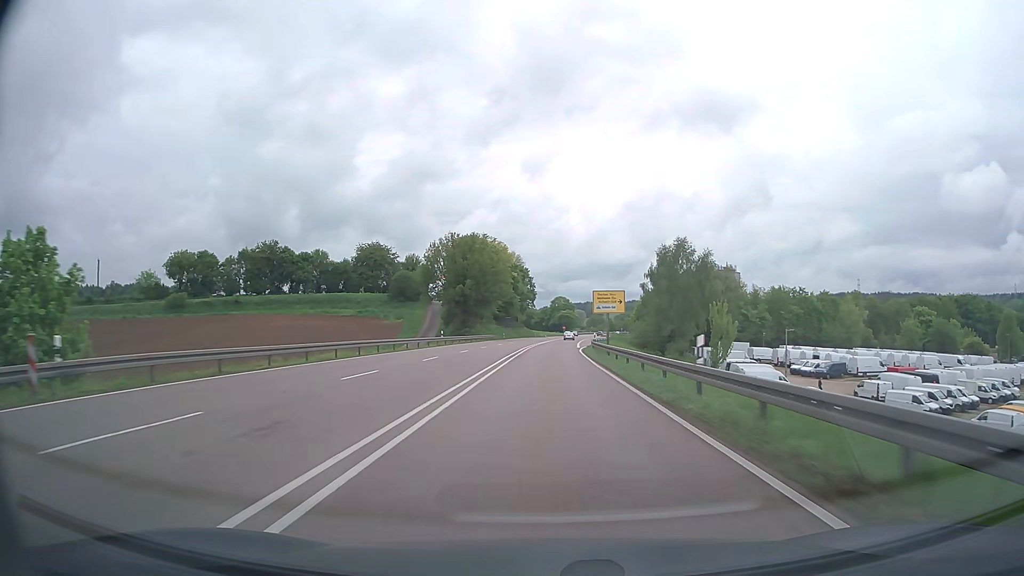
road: trunk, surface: asphalt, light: Day
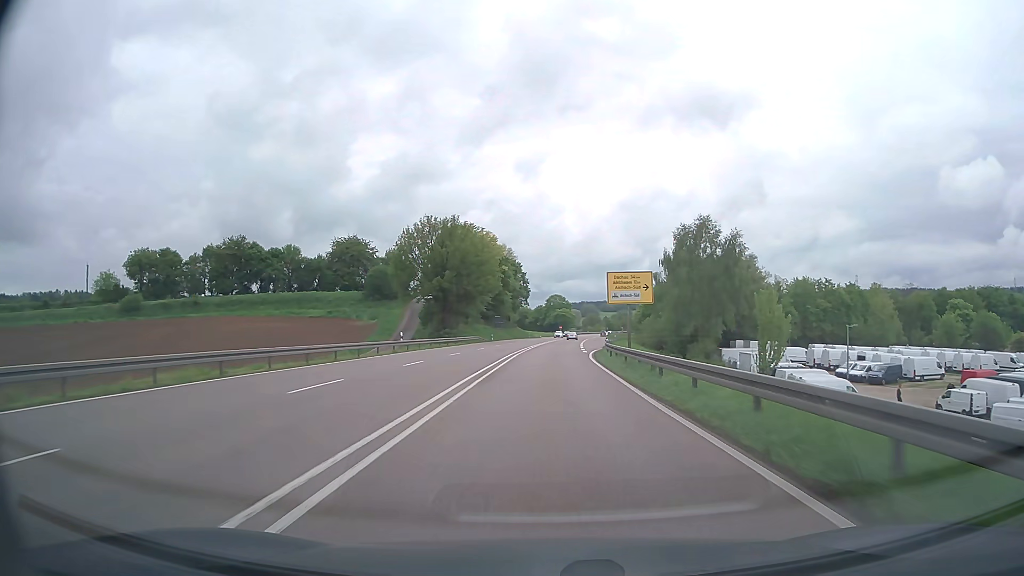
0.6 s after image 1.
(+0.1, +15.8) m; 0°
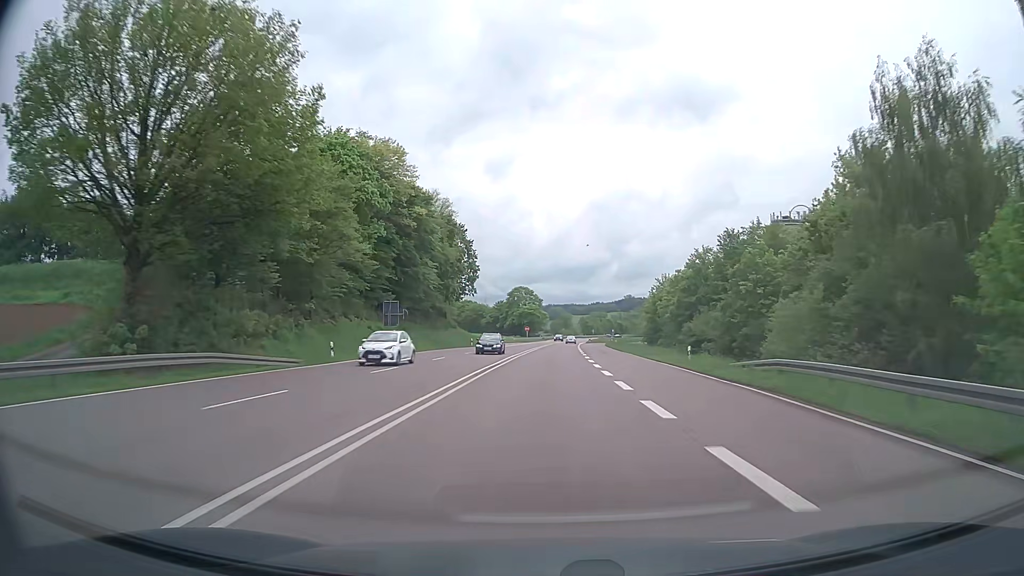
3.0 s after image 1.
(+1.4, +63.3) m; +3°
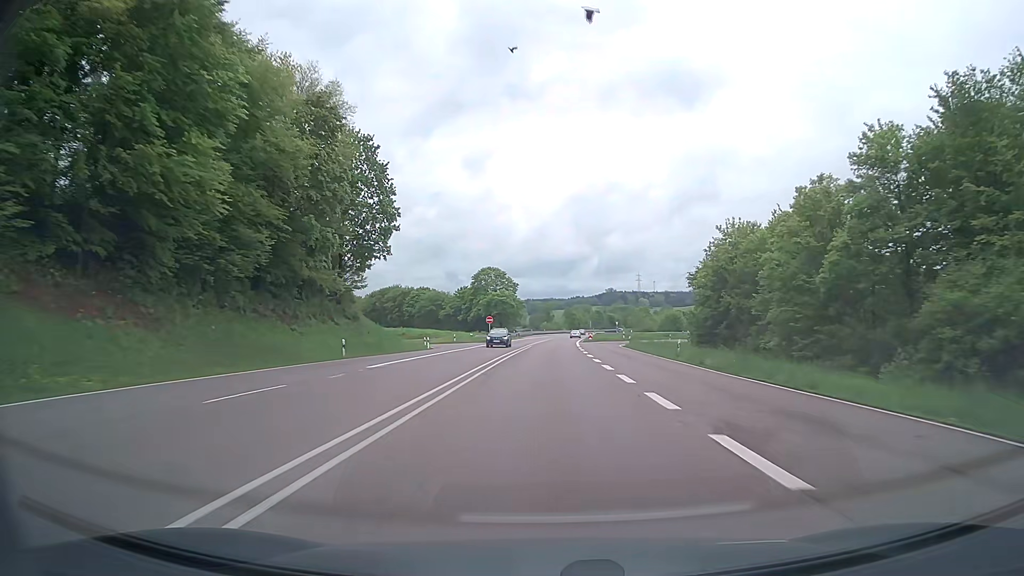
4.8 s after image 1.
(+0.7, +47.5) m; +2°
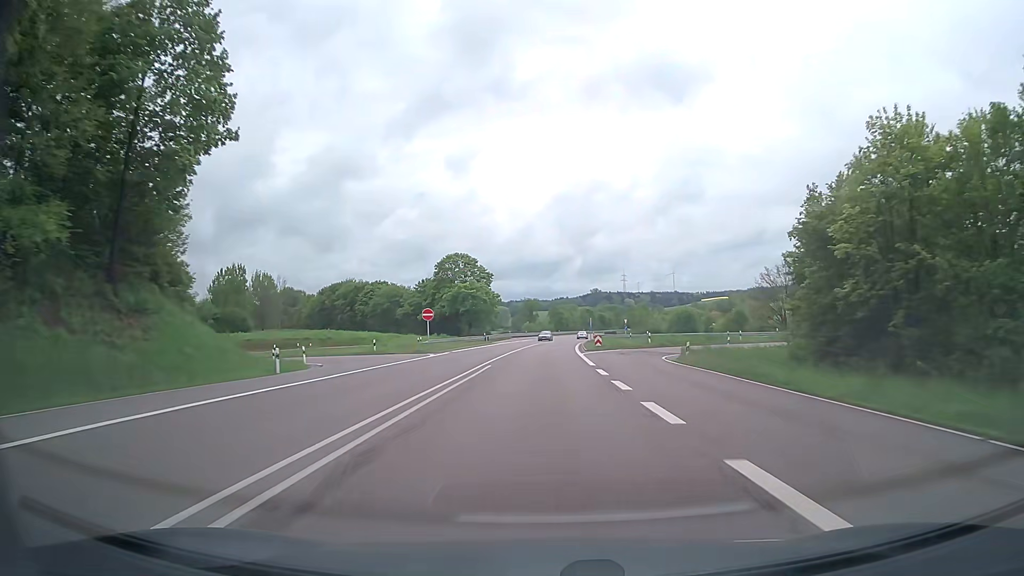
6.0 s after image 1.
(+0.4, +31.7) m; +1°
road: trunk_link
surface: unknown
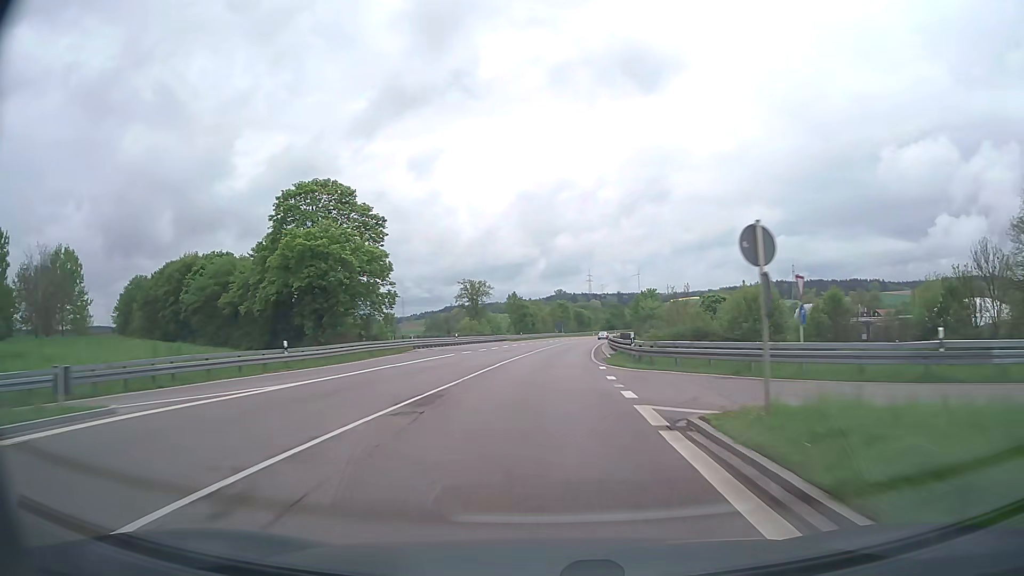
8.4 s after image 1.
(+1.4, +63.4) m; +3°
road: trunk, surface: asphalt
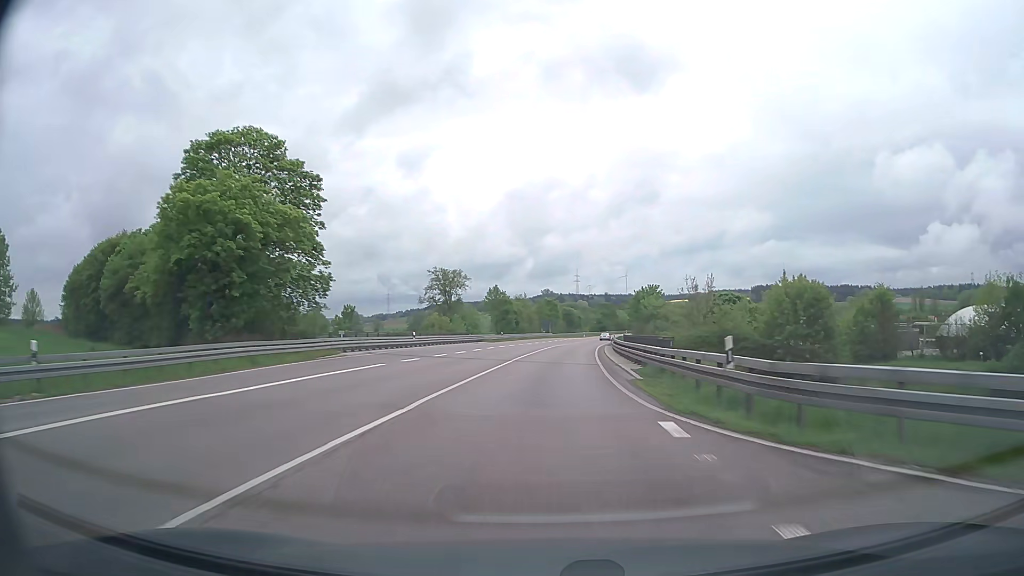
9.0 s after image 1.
(+0.1, +15.8) m; +1°
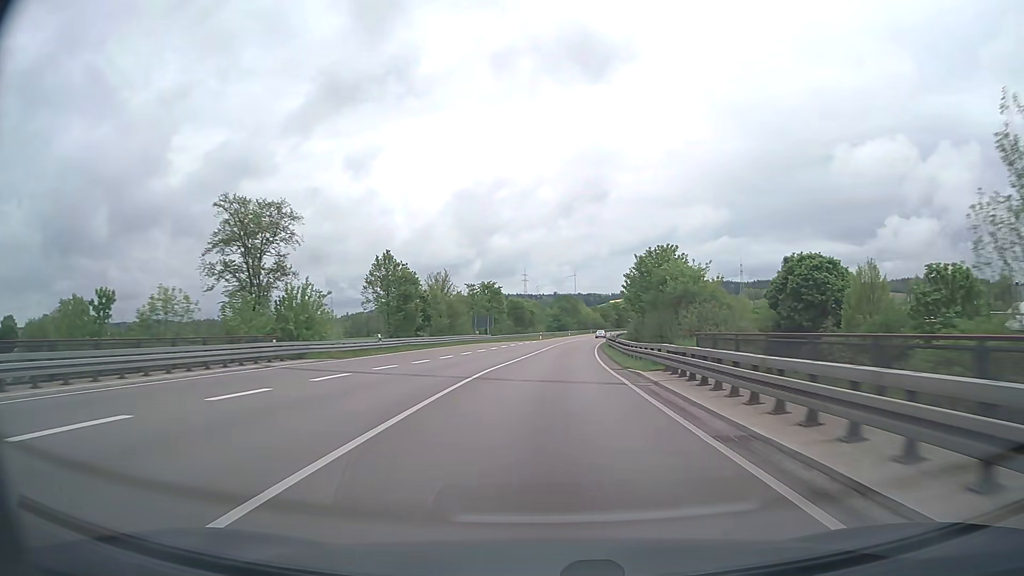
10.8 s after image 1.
(+1.9, +47.4) m; +5°
(0, +10) (0, +20) (+1, +30) (+1, +40) (+2, +50) (+3, +60) (+4, +70) (+5, +80) (+6, +90) (+7, +100) m
